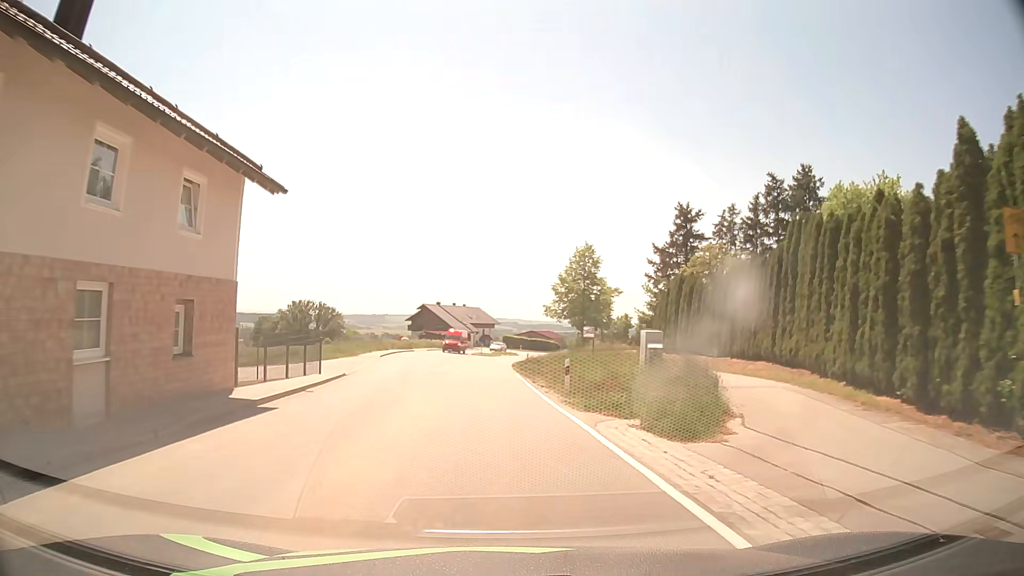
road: secondary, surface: asphalt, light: Day
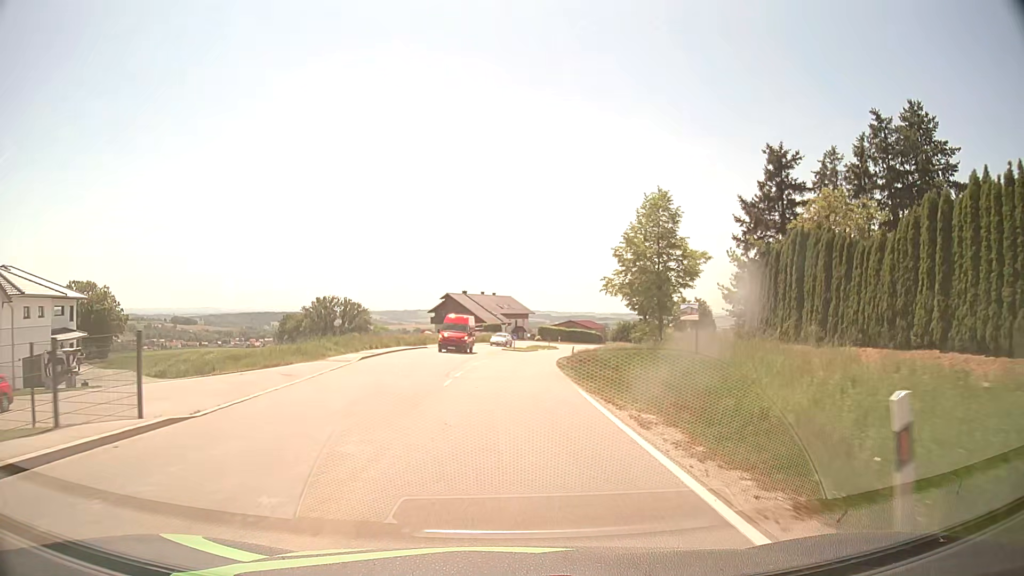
(-0.4, +15.6) m; -3°
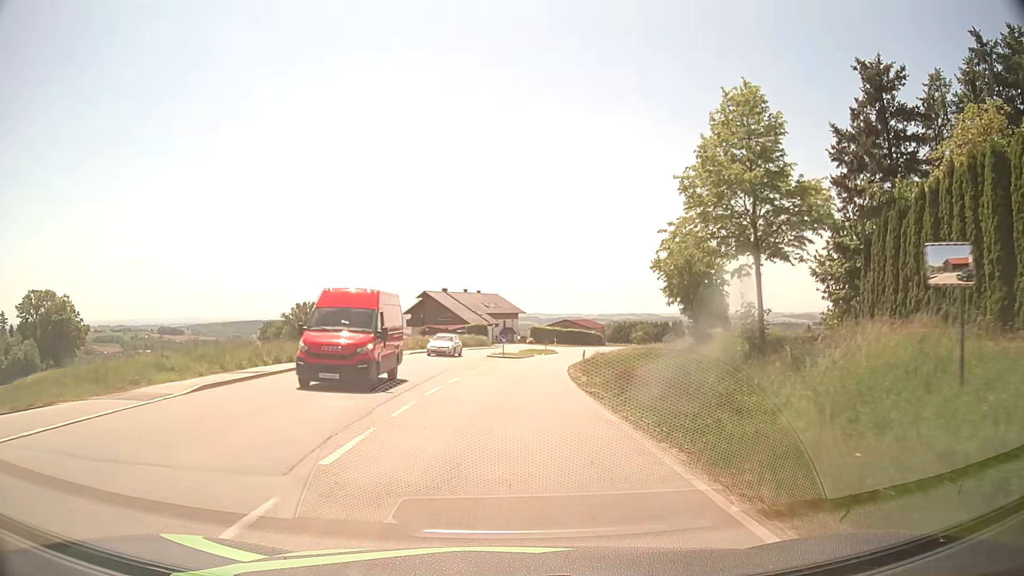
(+0.1, +15.6) m; +1°
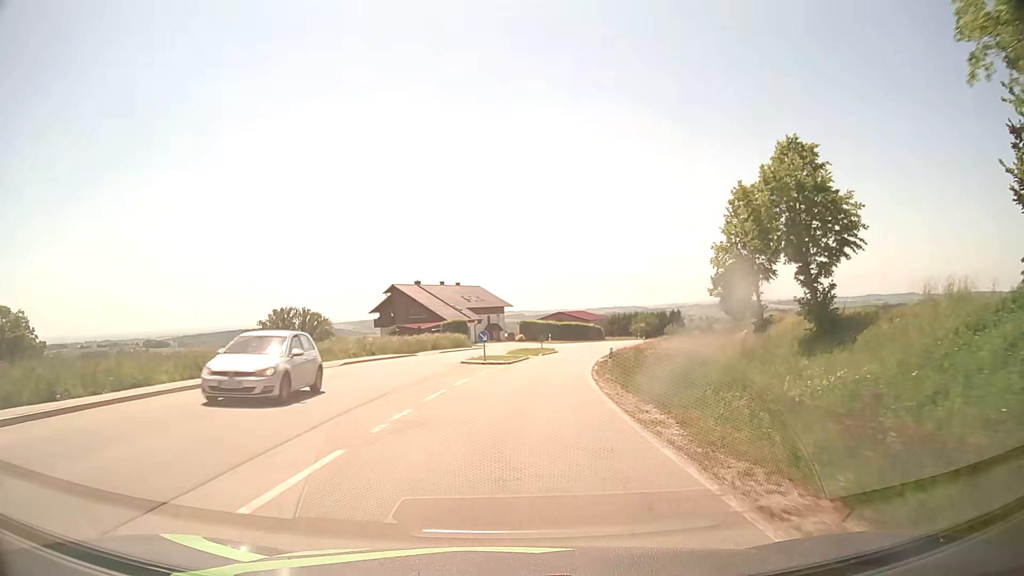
(+0.2, +15.5) m; +1°
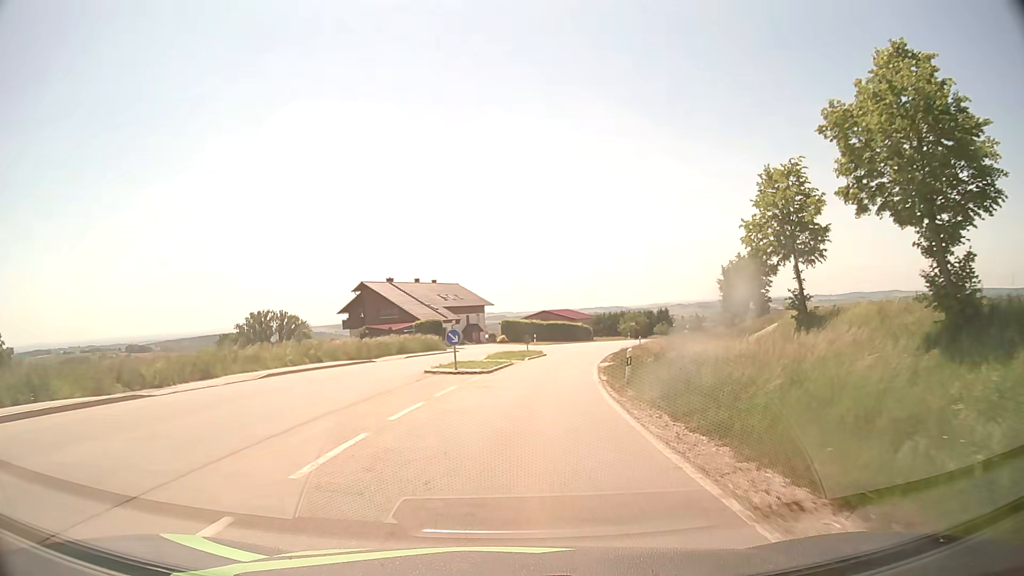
(+0.1, +7.7) m; +2°
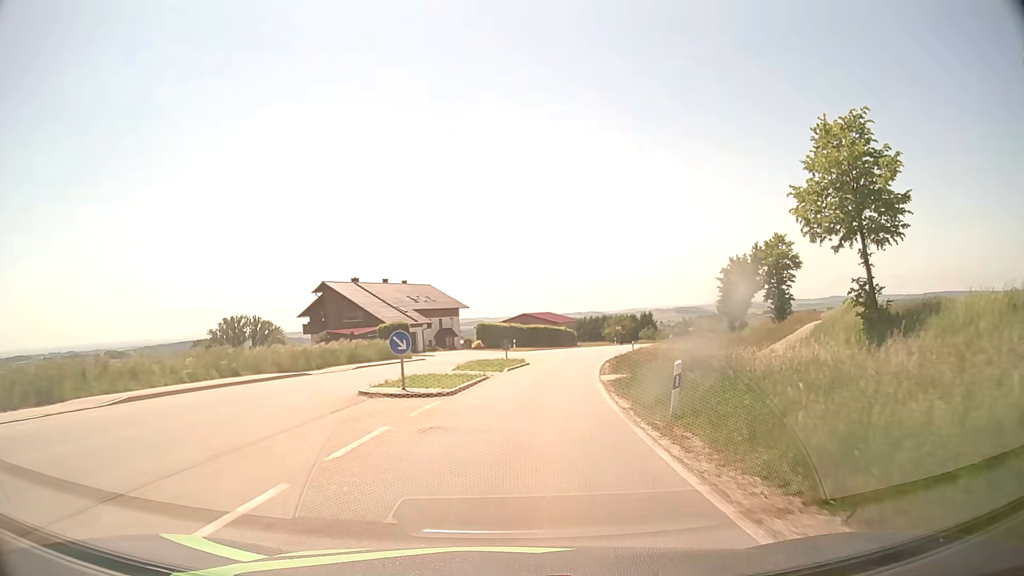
(+0.1, +7.7) m; +2°
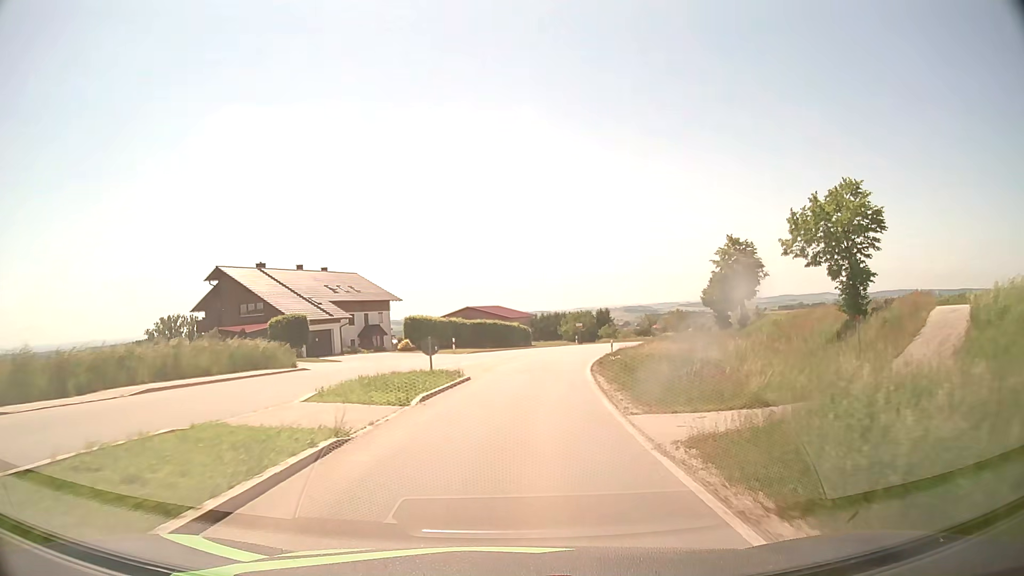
(+0.5, +15.2) m; +4°
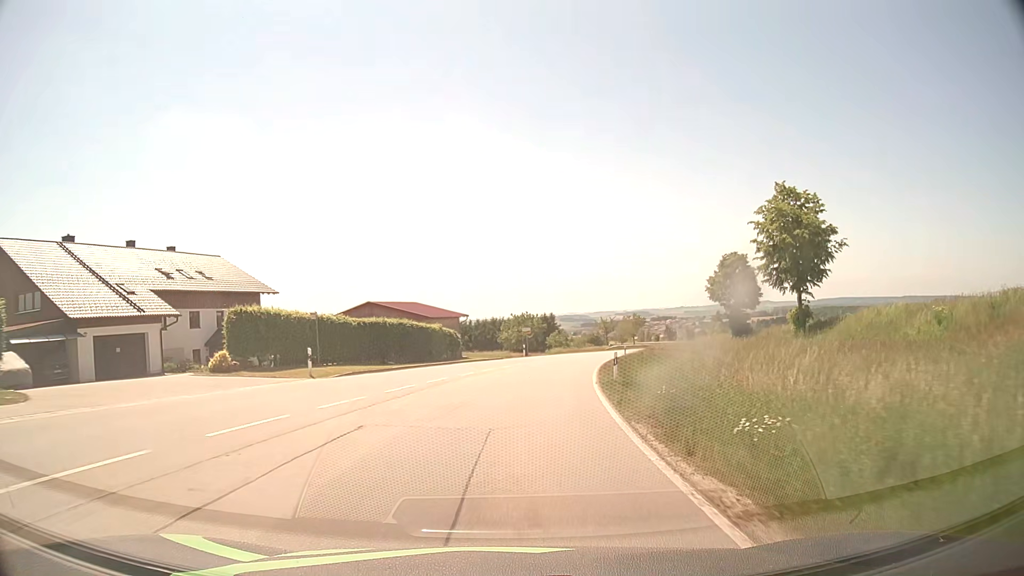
(+1.0, +22.8) m; +5°
(0, +10) (+1, +20) (+2, +30) (+3, +40) (+5, +50) (+8, +59) (+10, +69) (+13, +79) (+16, +88) (+19, +98) m
